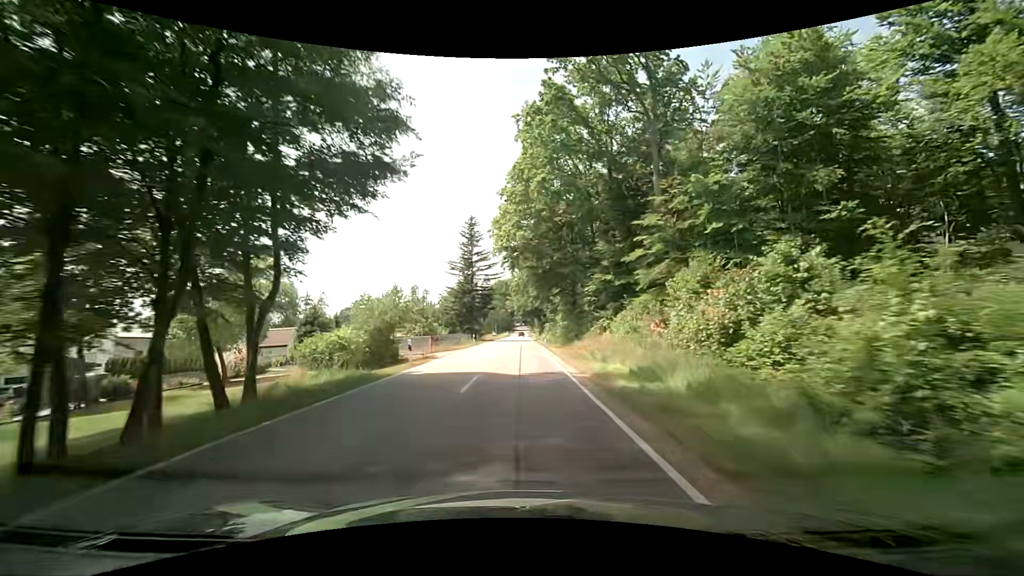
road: secondary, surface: asphalt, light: Day
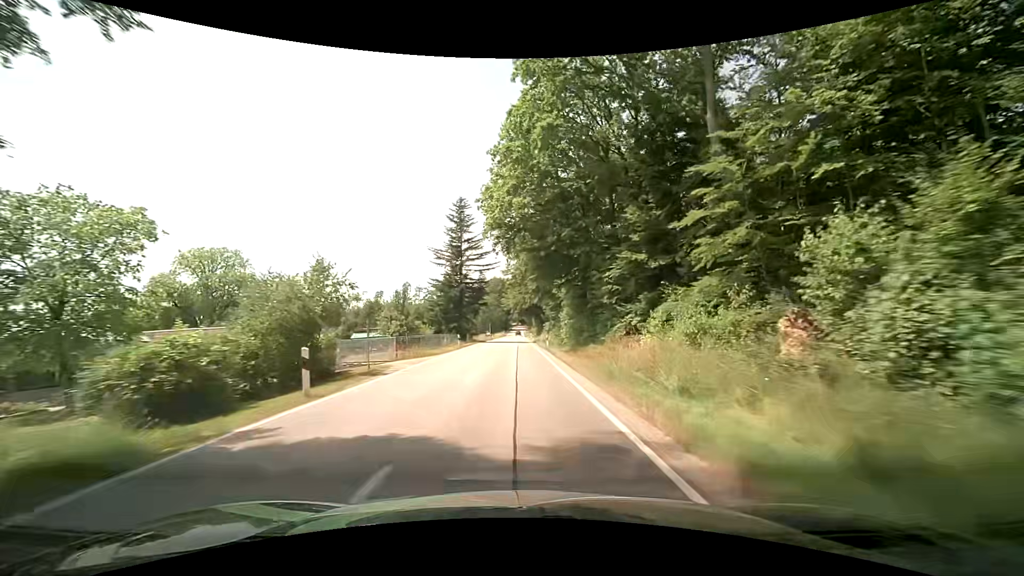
(+0.1, +9.9) m; +1°
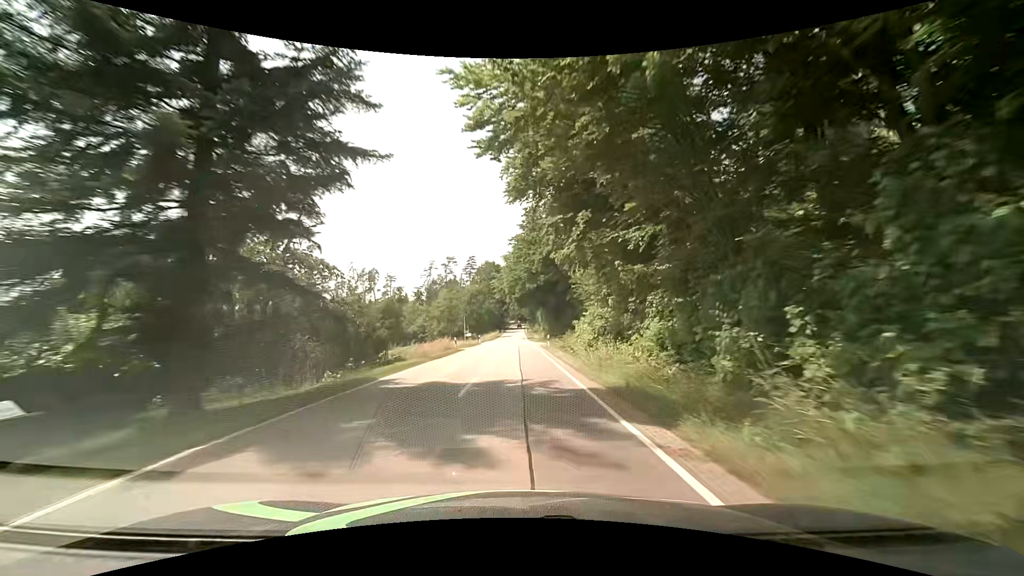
(-0.3, +50.4) m; 0°
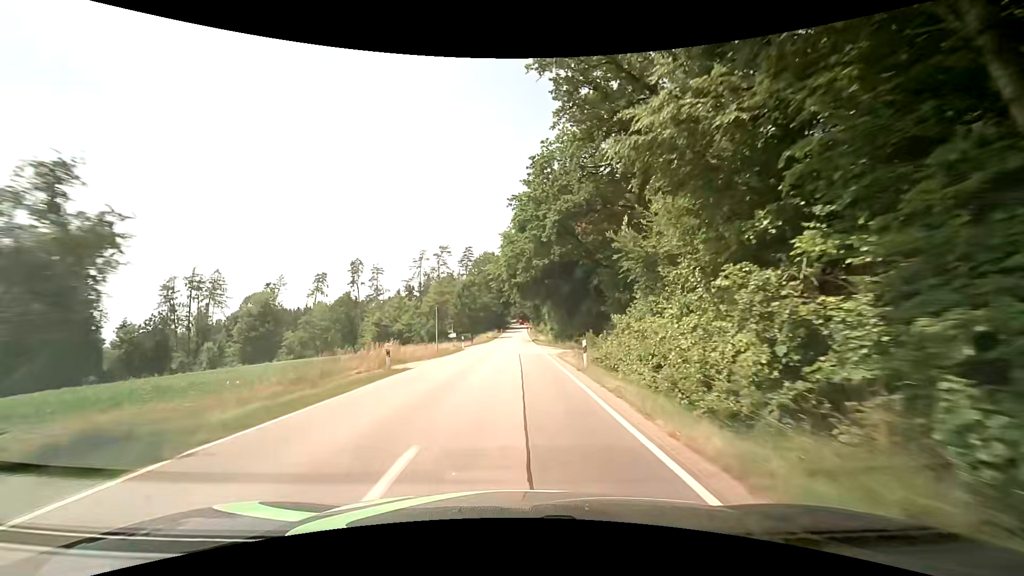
(0.0, +20.5) m; -1°
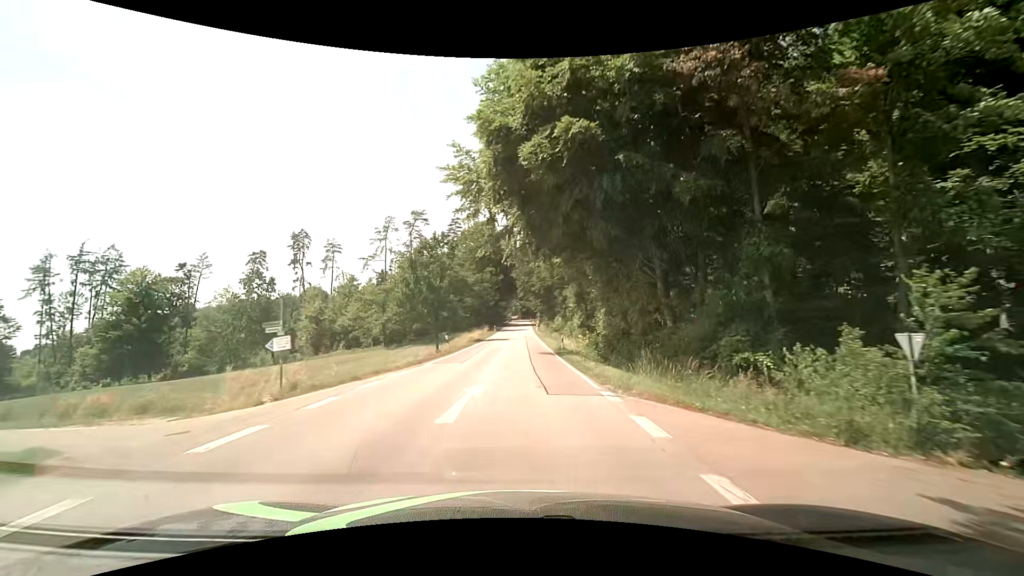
(+0.3, +41.6) m; 0°
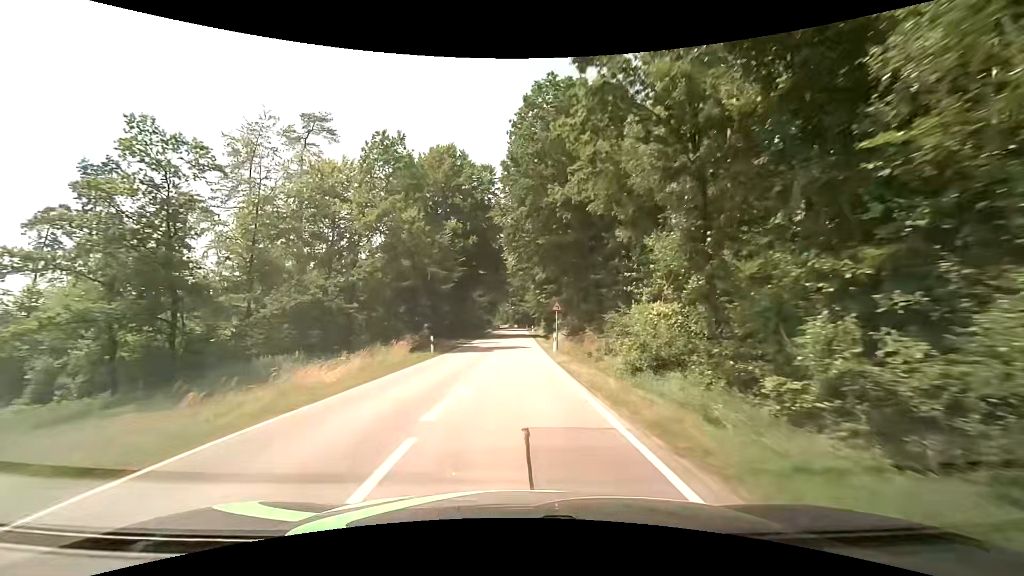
(+0.7, +53.3) m; +1°
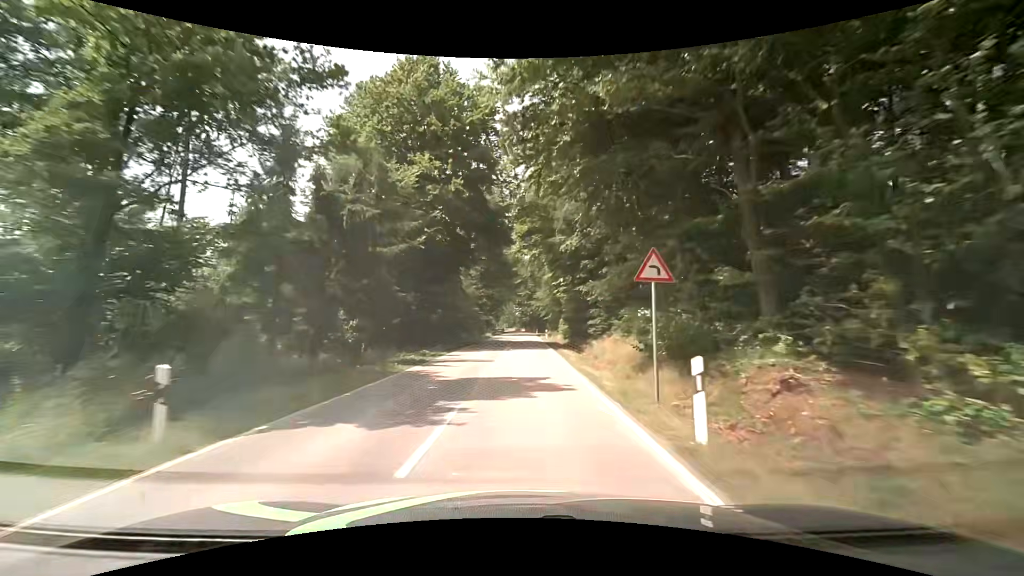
(-0.3, +21.3) m; -2°
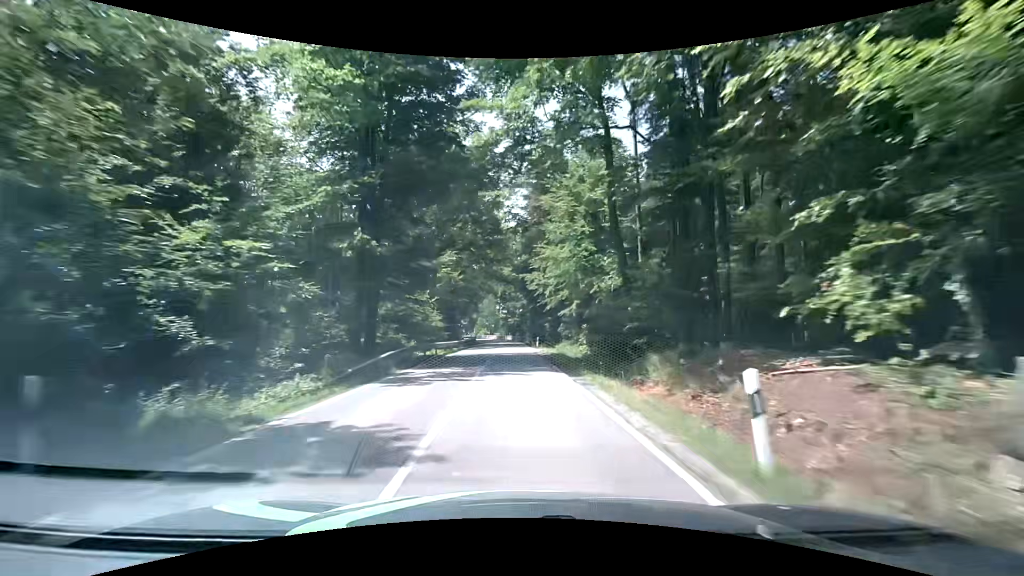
(+0.9, +52.2) m; +2°
(0, +10) (0, +20) (0, +30) (0, +40) (0, +50) (0, +60) (-1, +70) (-2, +80) (-3, +90) (-5, +100) m
